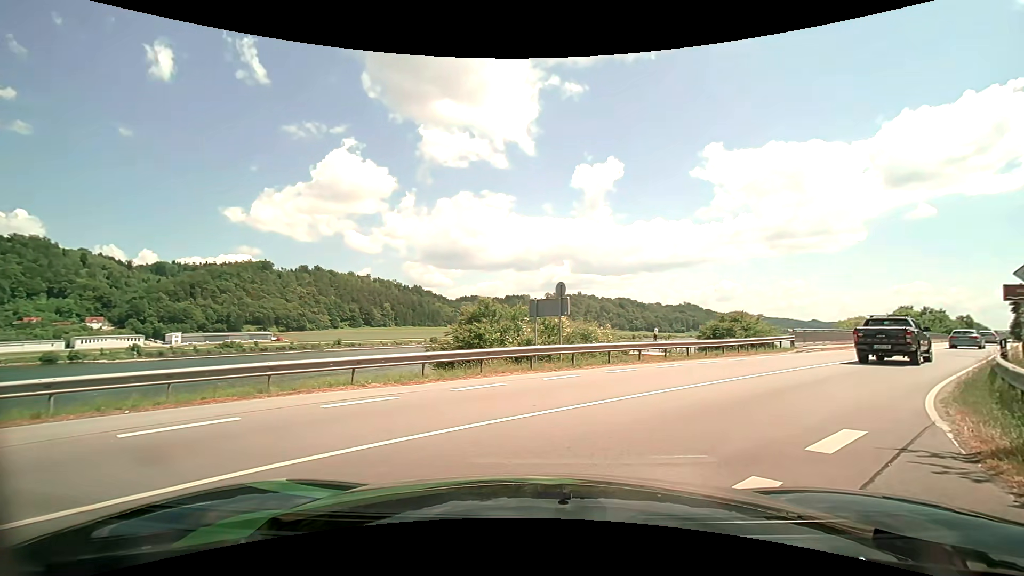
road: primary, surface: asphalt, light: Day
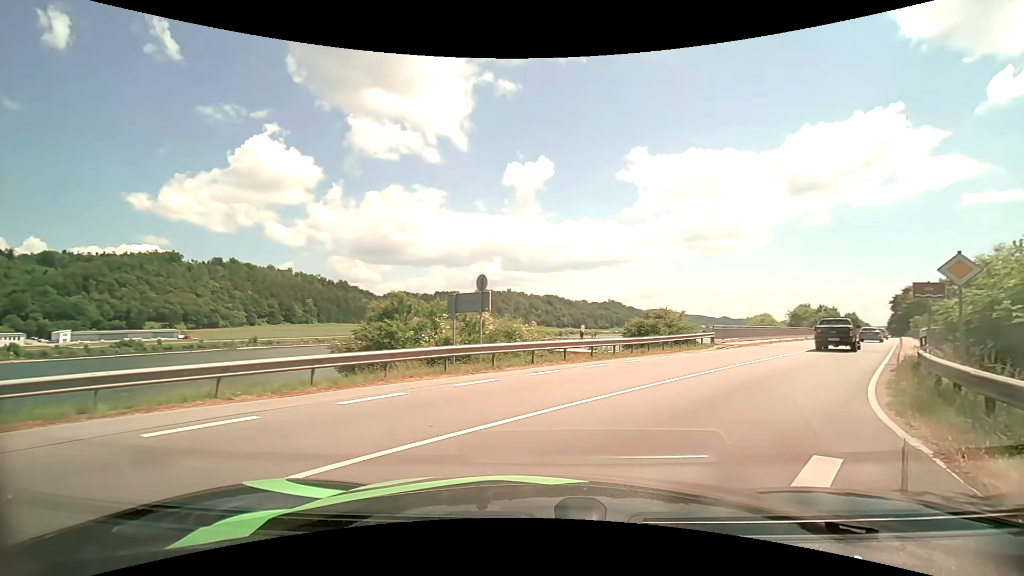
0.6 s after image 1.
(+0.2, +2.0) m; +7°
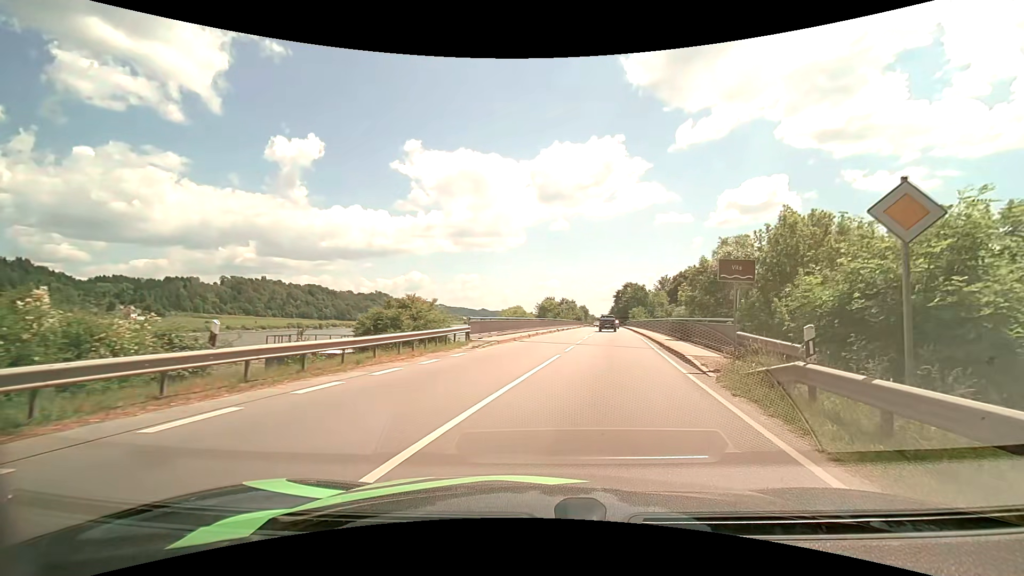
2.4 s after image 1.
(+2.7, +9.2) m; +29°
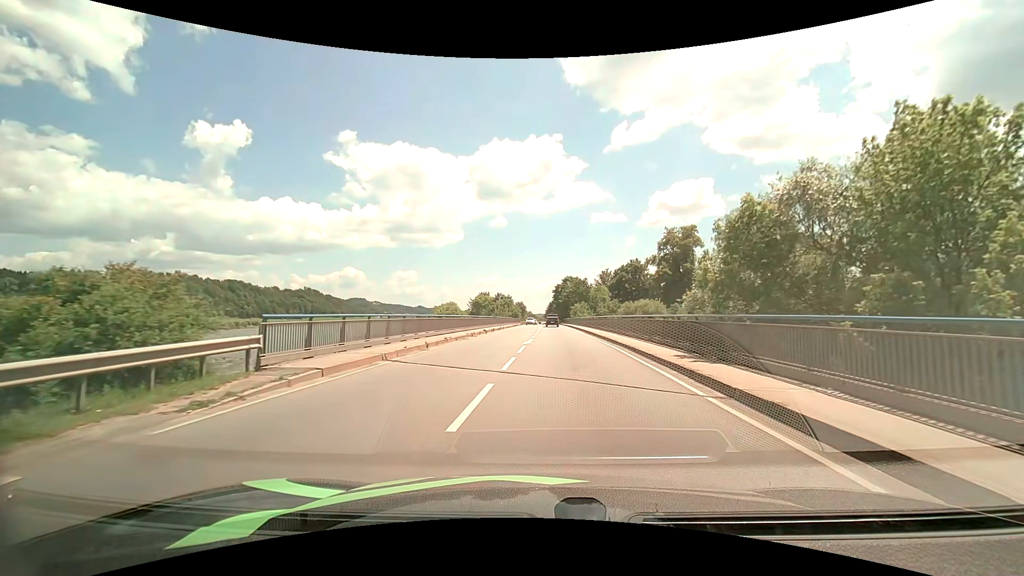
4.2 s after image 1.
(+1.2, +14.9) m; +7°
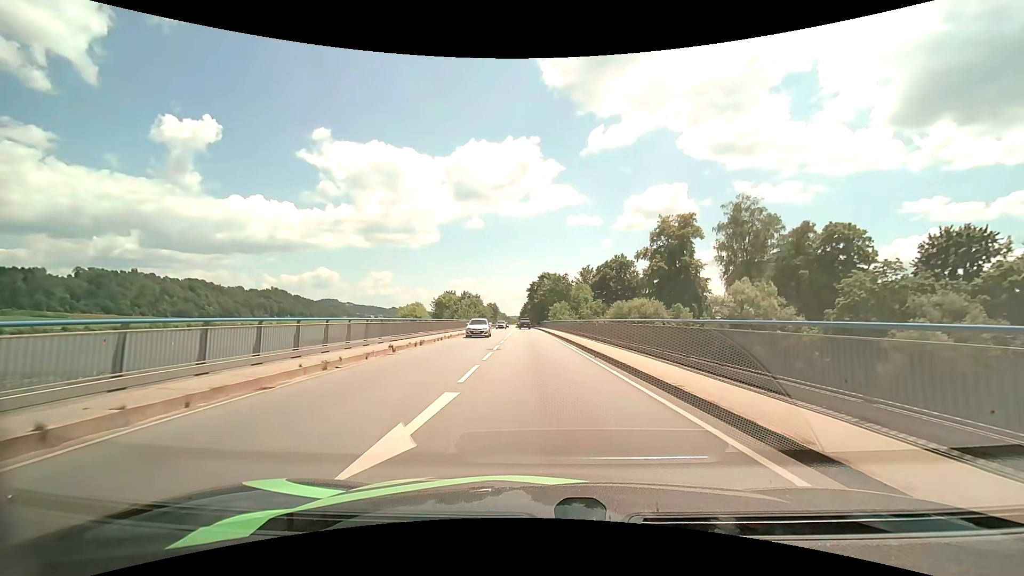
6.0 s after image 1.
(+0.8, +19.4) m; +3°
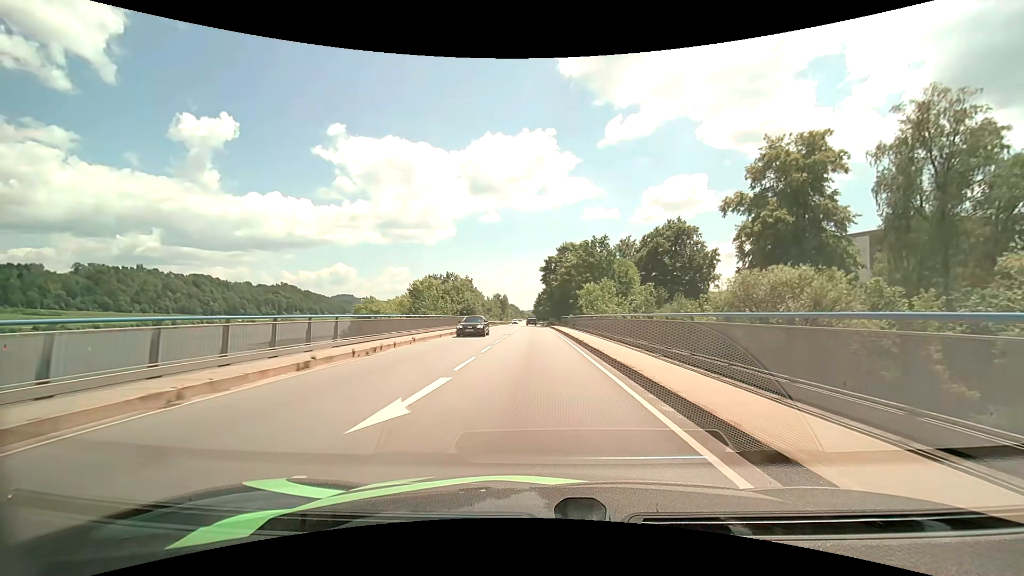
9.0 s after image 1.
(-0.4, +41.0) m; -2°
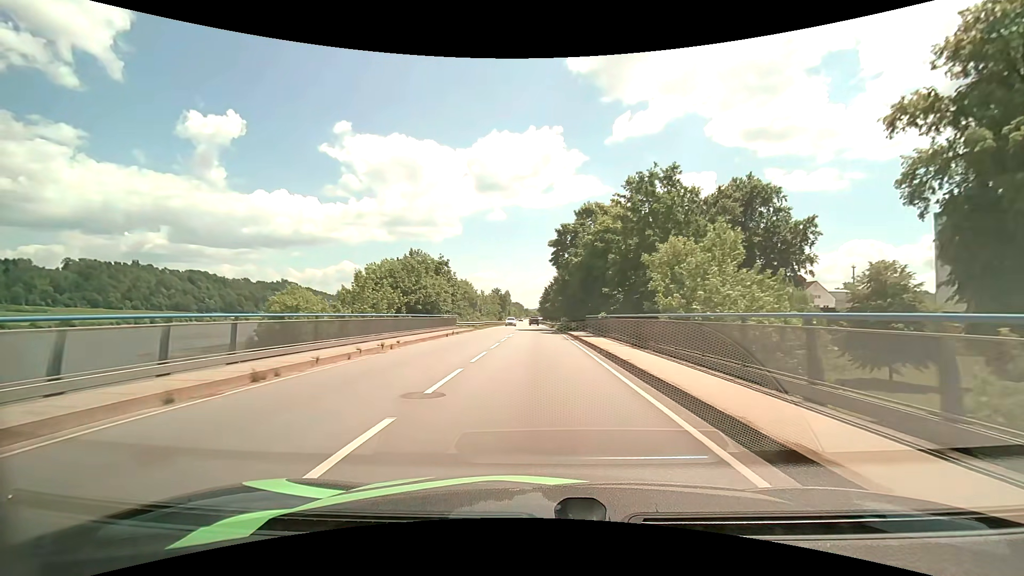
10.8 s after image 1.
(-0.3, +27.9) m; -1°
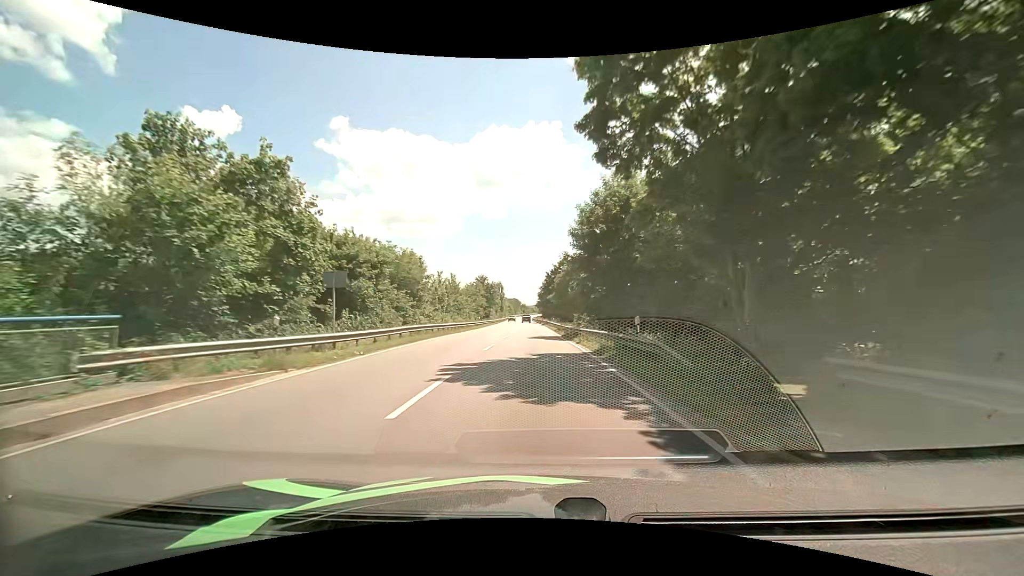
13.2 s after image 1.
(-0.1, +38.6) m; +1°
(0, +10) (0, +20) (0, +30) (-1, +40) (-1, +50) (-1, +60) (-1, +70) (-2, +80) (-2, +90) (-3, +100) m
